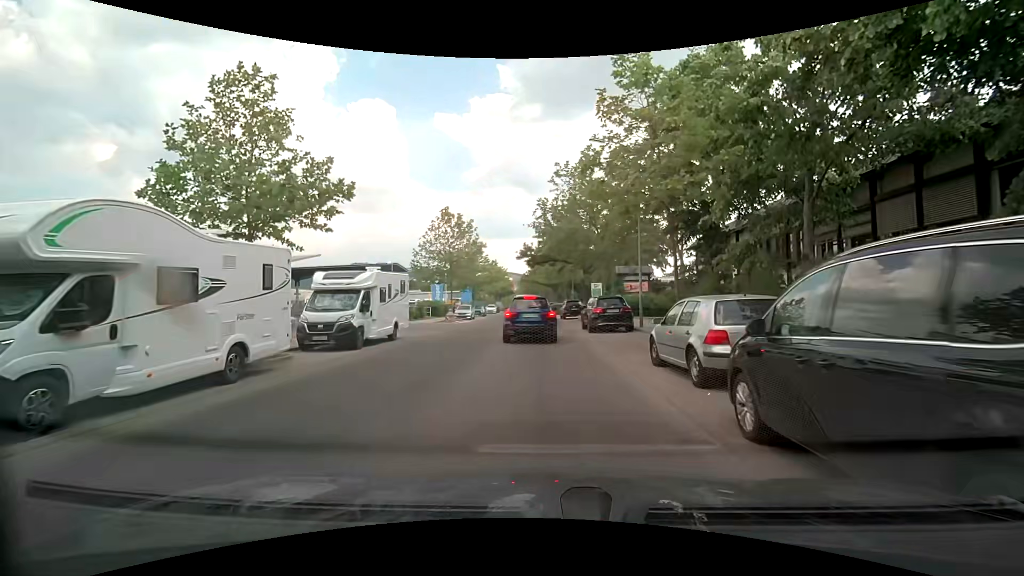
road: unclassified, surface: asphalt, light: Day
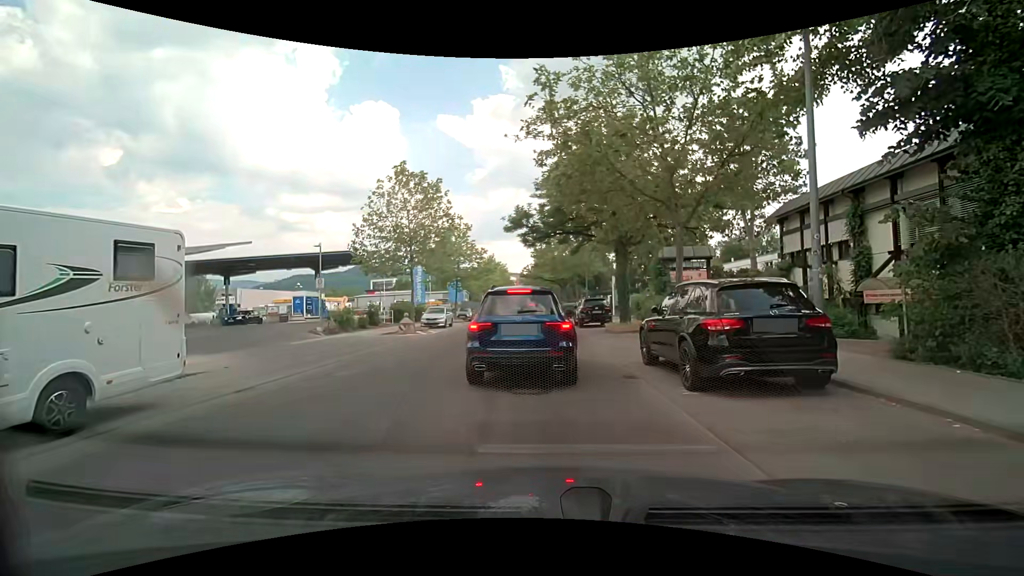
(-0.3, +14.2) m; -3°
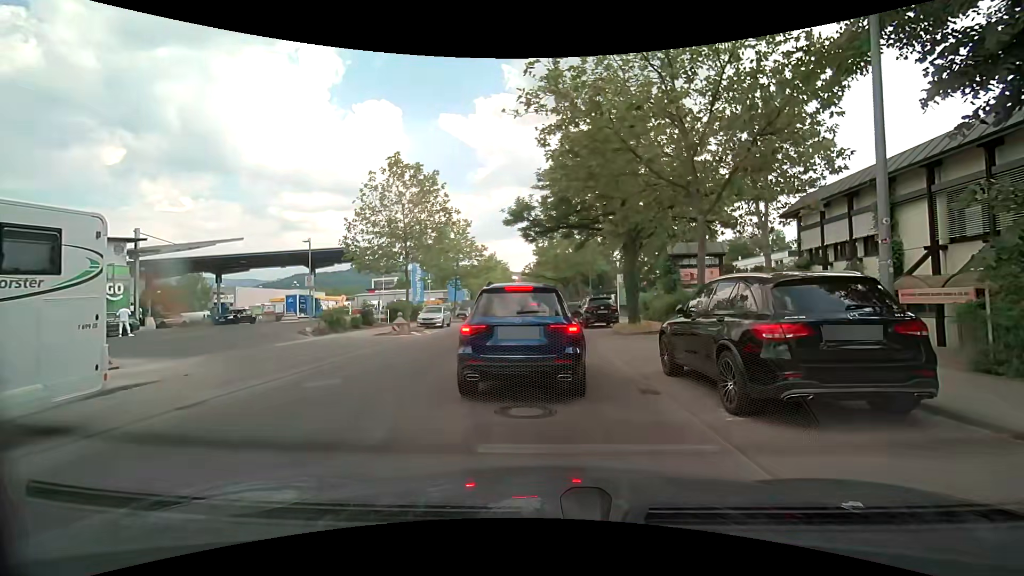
(0.0, +1.5) m; +1°
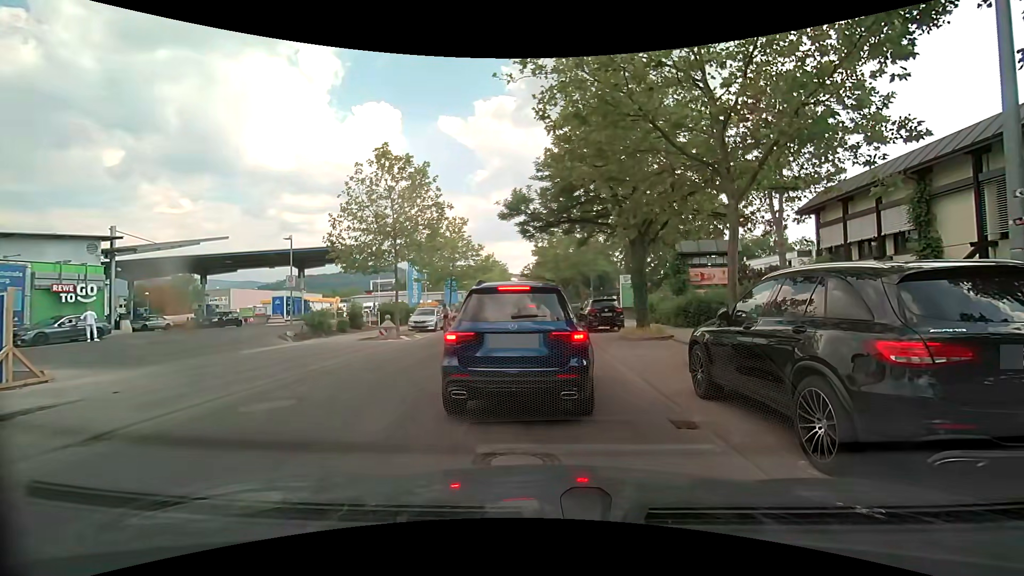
(0.0, +1.8) m; -1°
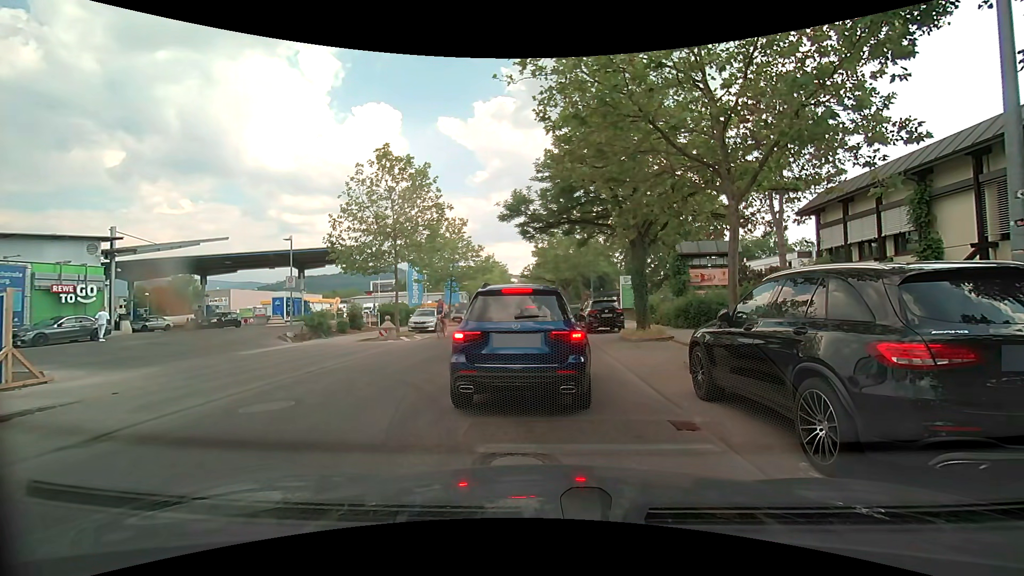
(0.0, +0.1) m; 0°
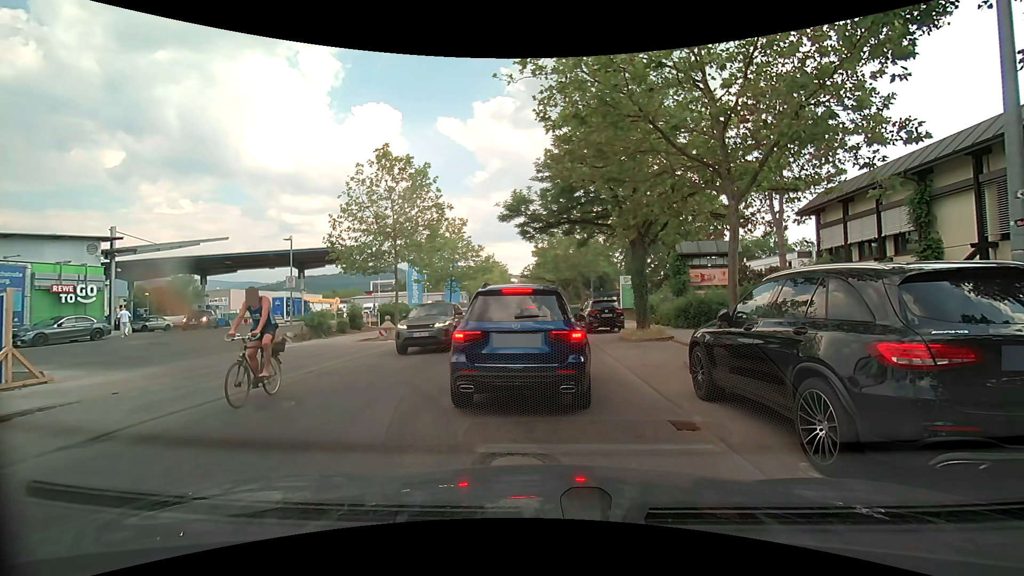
(0.0, 0.0) m; 0°
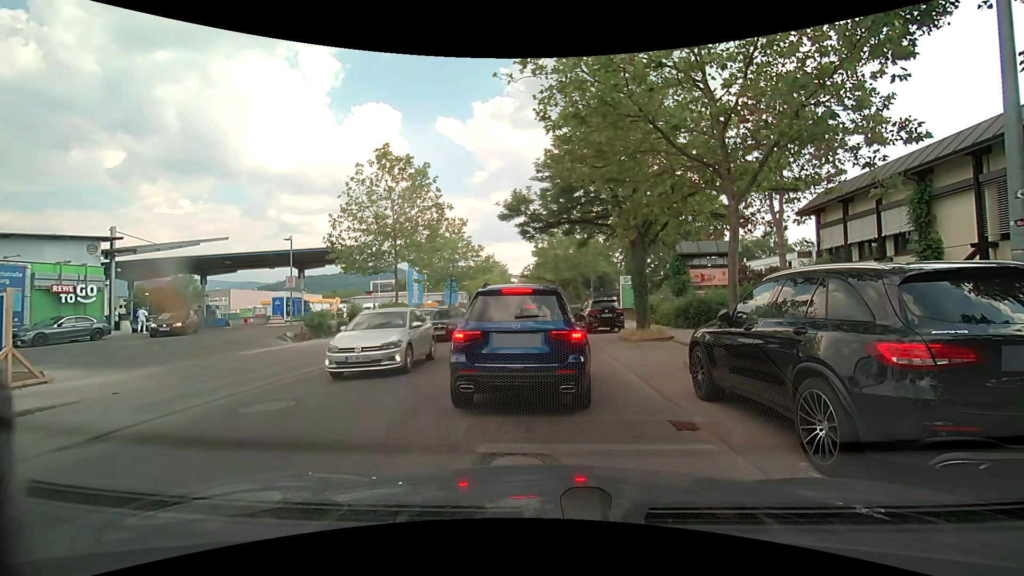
(0.0, 0.0) m; 0°
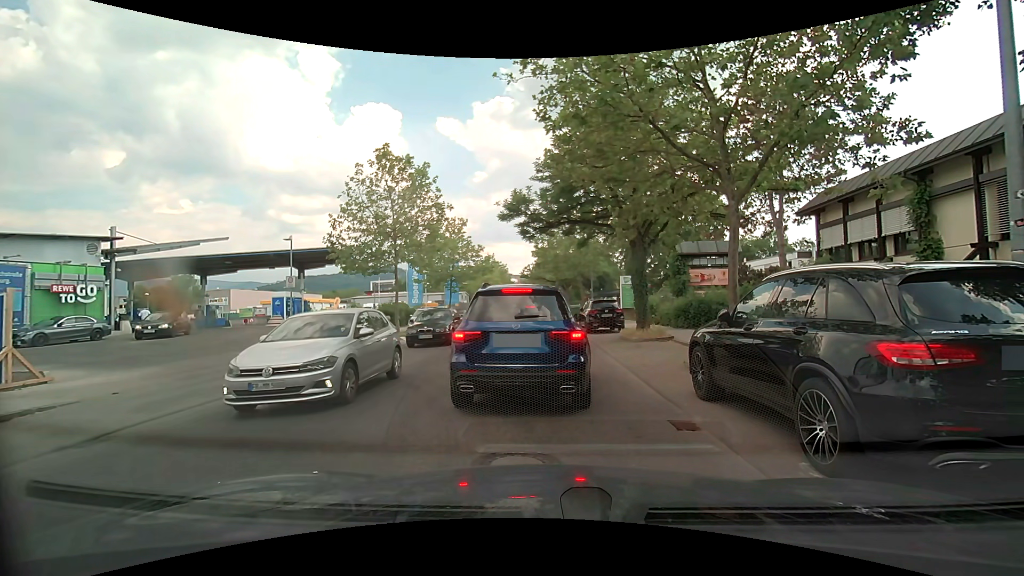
(0.0, 0.0) m; 0°
